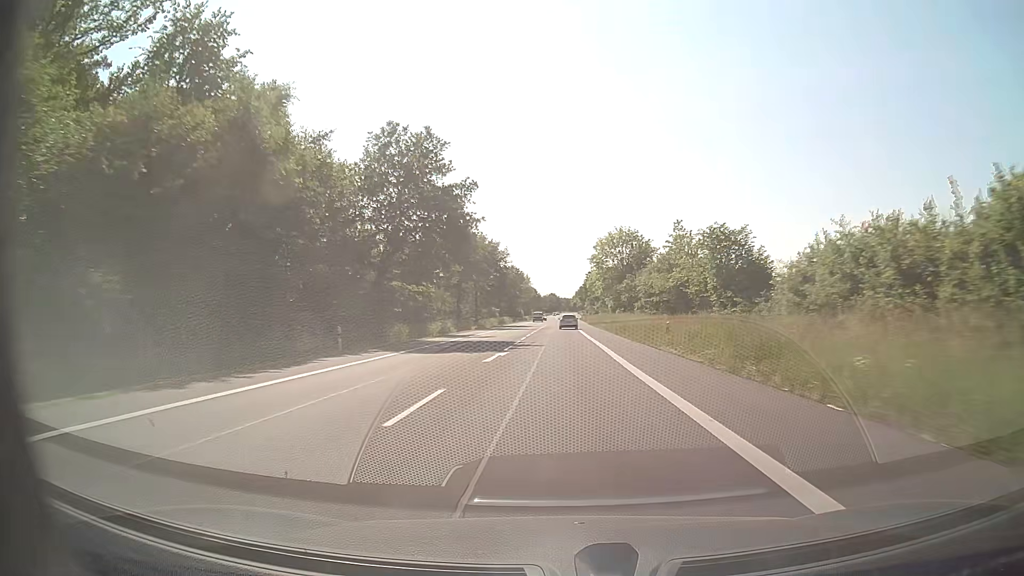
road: secondary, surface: asphalt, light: Day
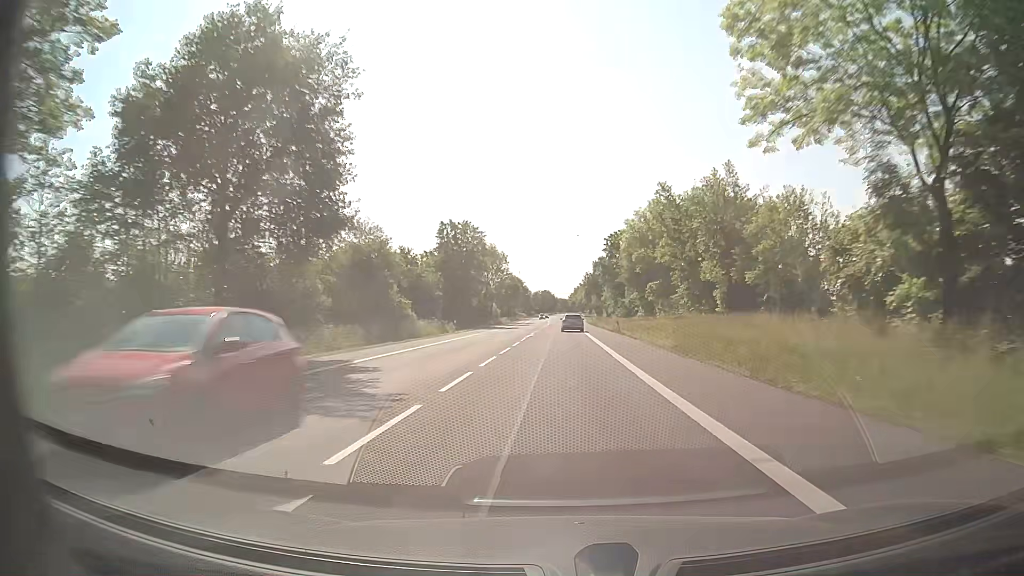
(+0.2, +73.8) m; 0°
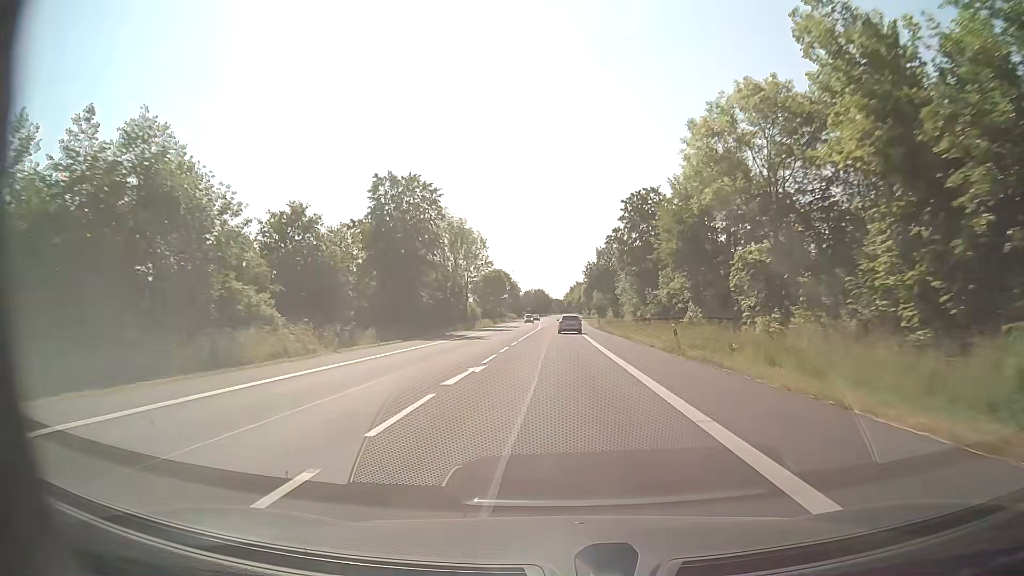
(+0.1, +28.2) m; +1°
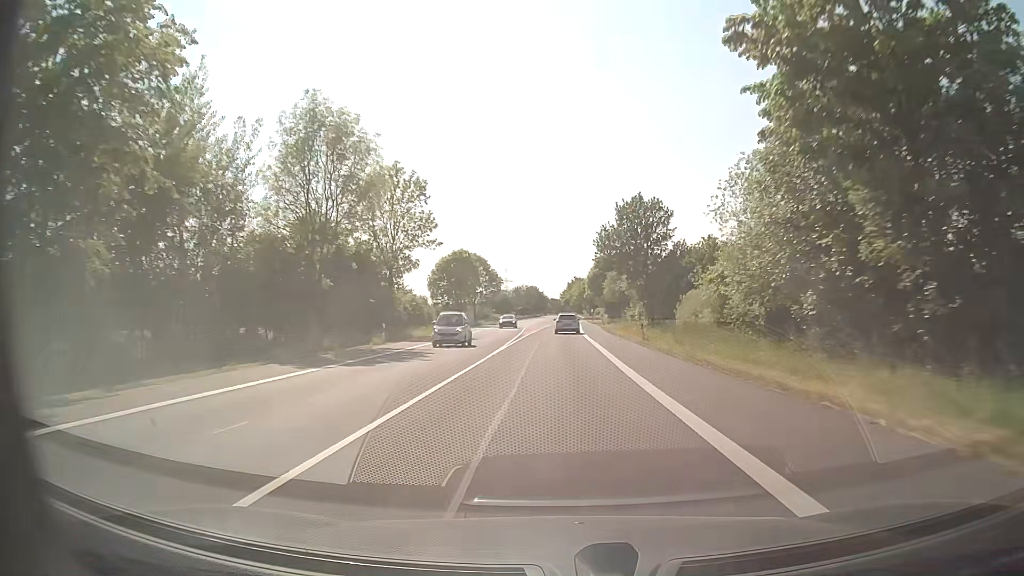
(0.0, +41.4) m; 0°
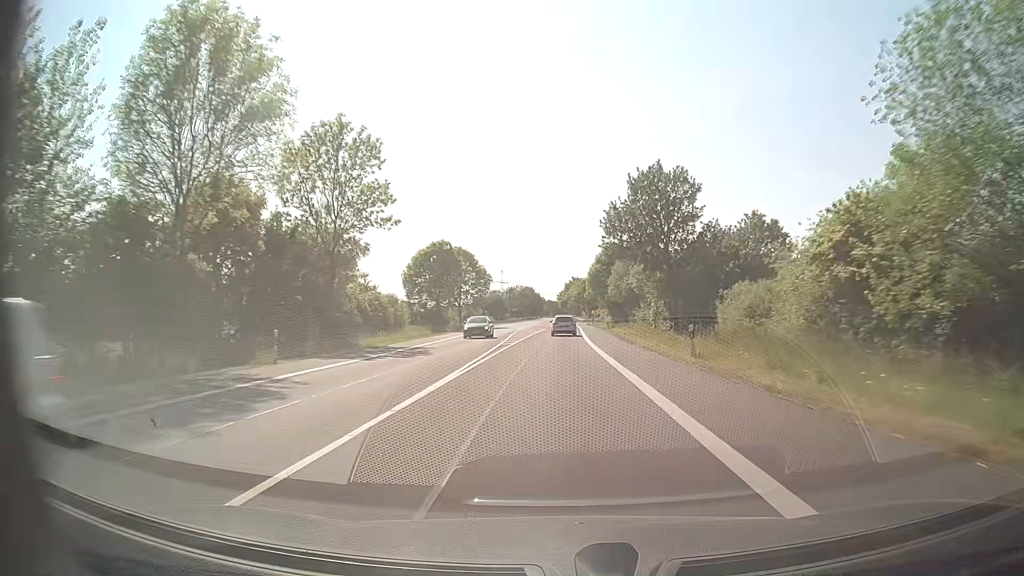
(0.0, +13.7) m; 0°
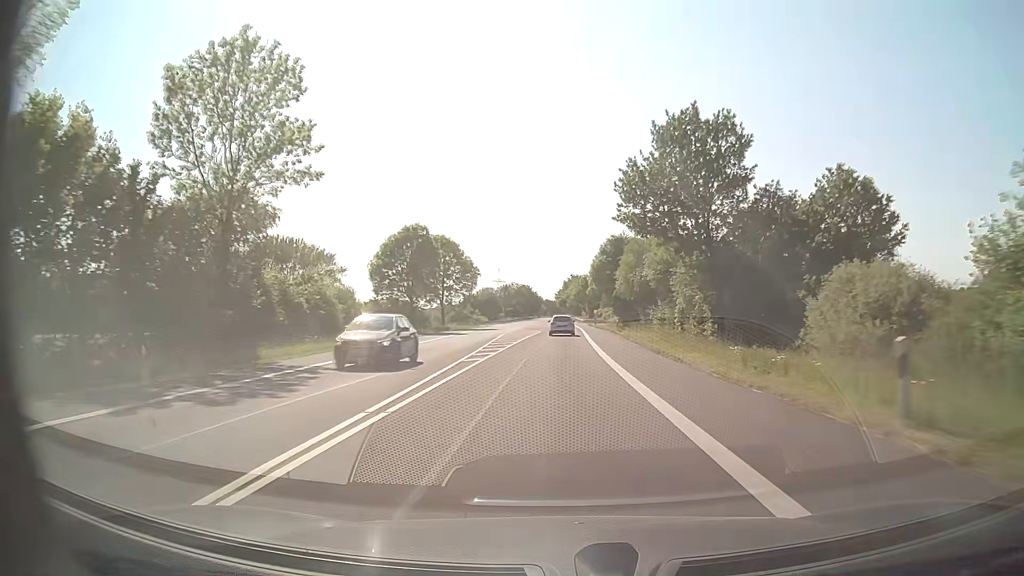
(0.0, +13.6) m; 0°
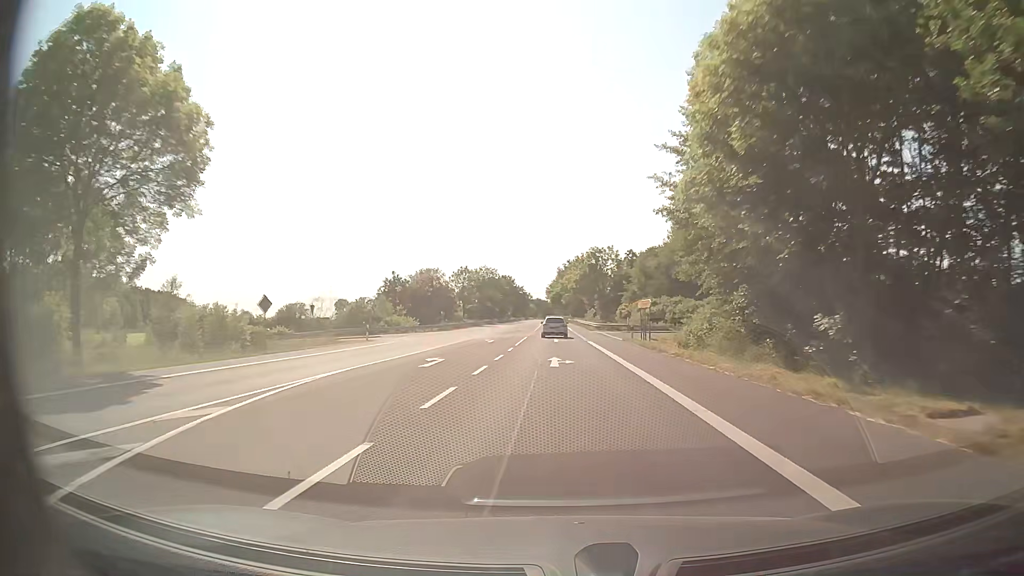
(+0.4, +68.2) m; +1°
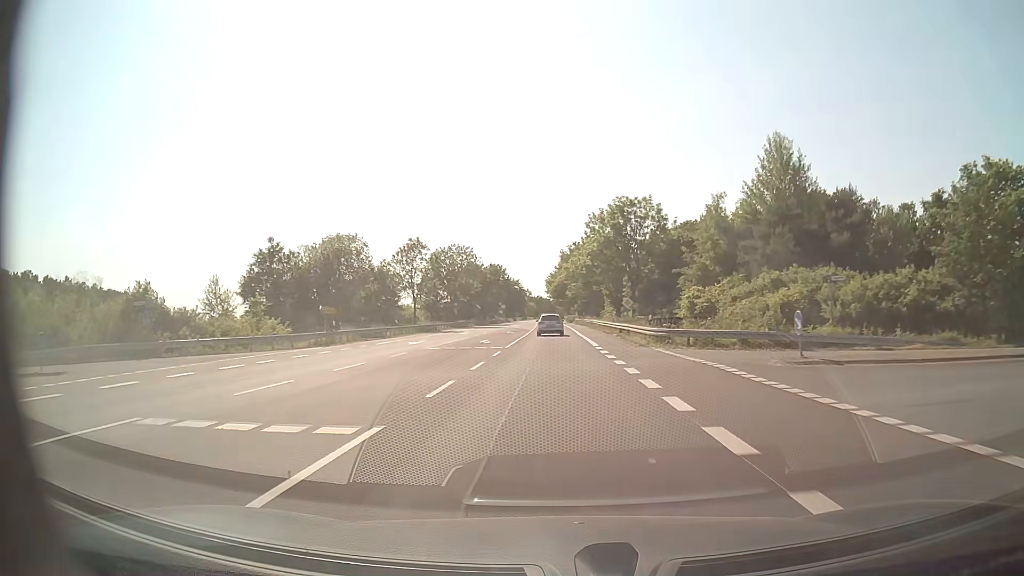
(-0.1, +41.3) m; 0°
(0, +10) (0, +20) (0, +30) (0, +40) (0, +50) (-1, +60) (-1, +70) (-1, +80) (-1, +90) (-1, +100) m
